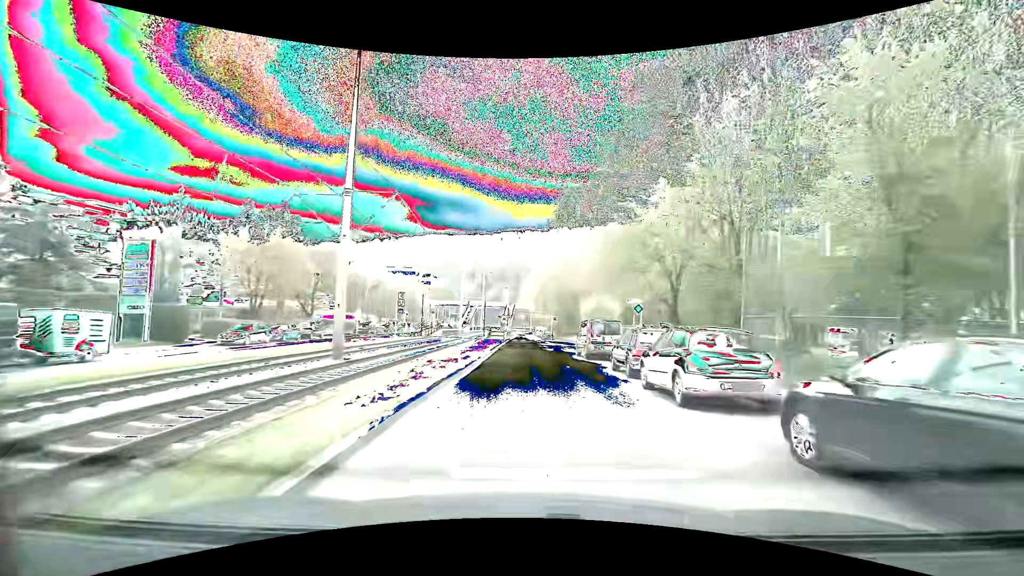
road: secondary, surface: asphalt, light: Day
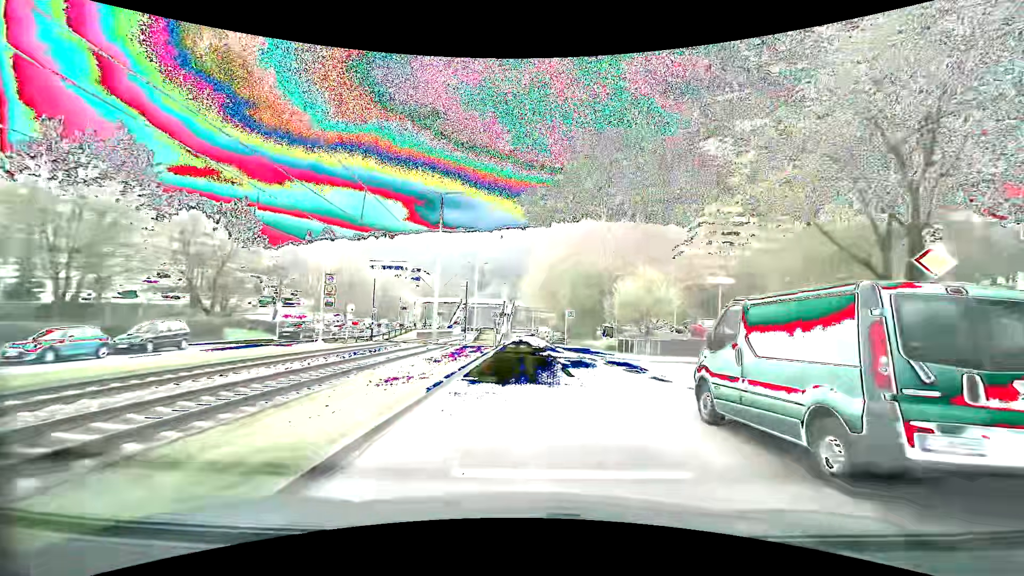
(0.0, +19.4) m; -1°
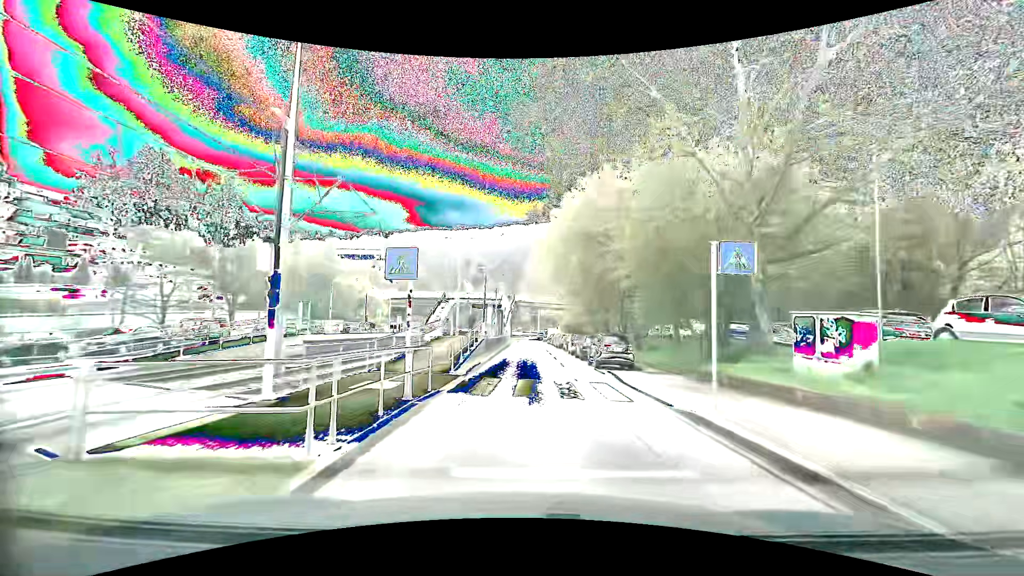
(+0.2, +31.1) m; 0°
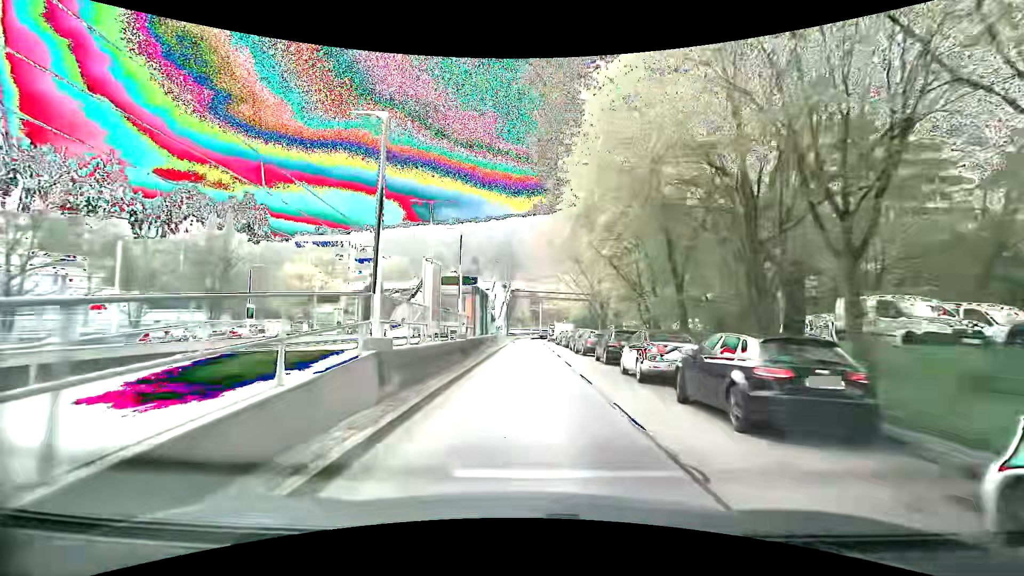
(-0.1, +20.5) m; -2°
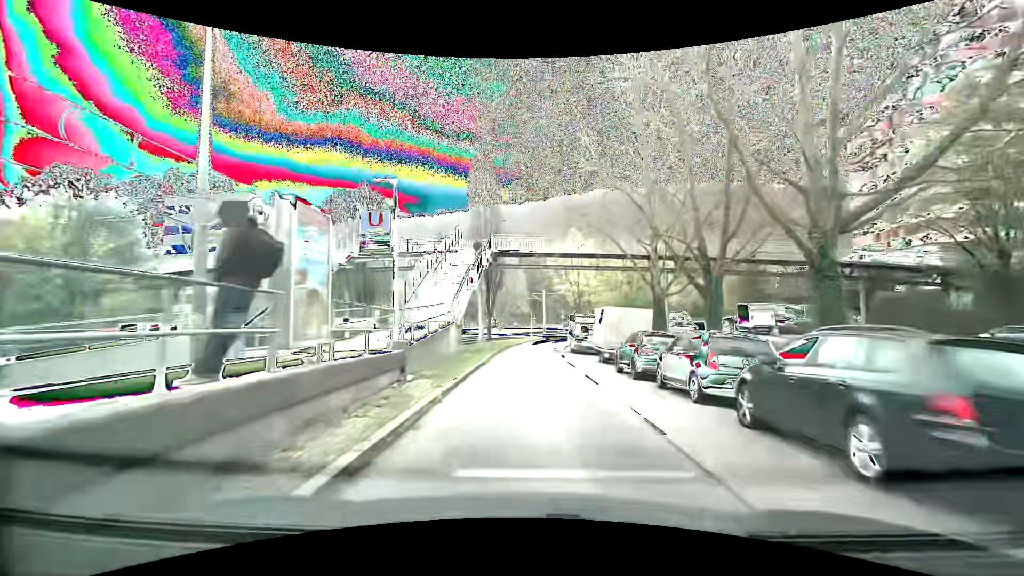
(+0.7, +36.2) m; +1°
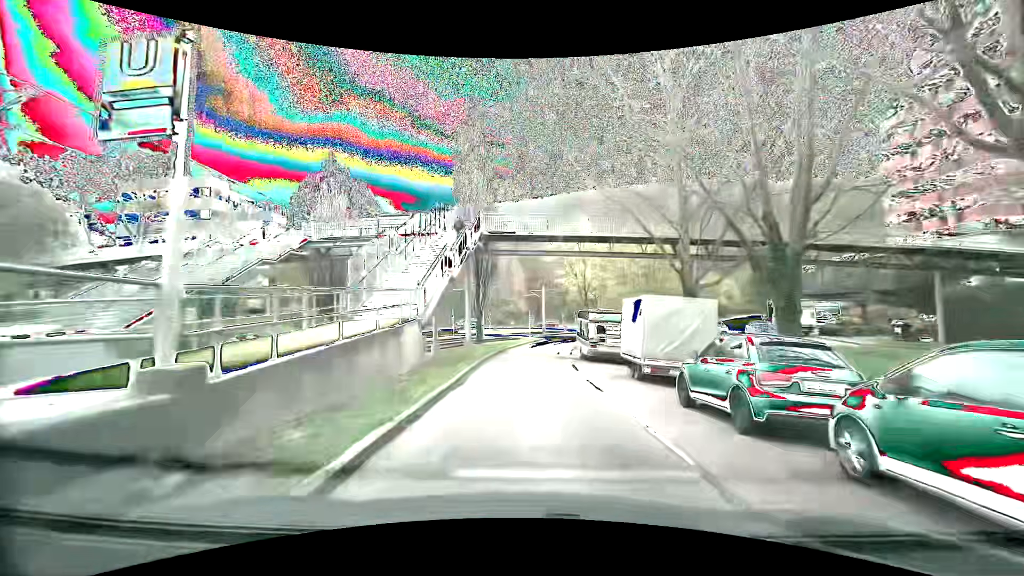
(+0.1, +7.3) m; +1°
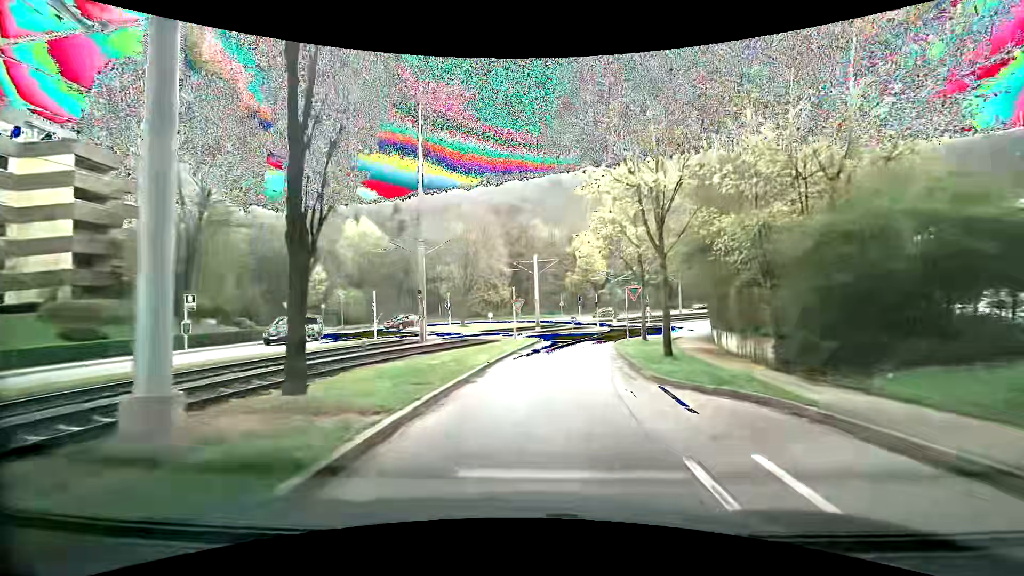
(+0.3, +26.6) m; +1°
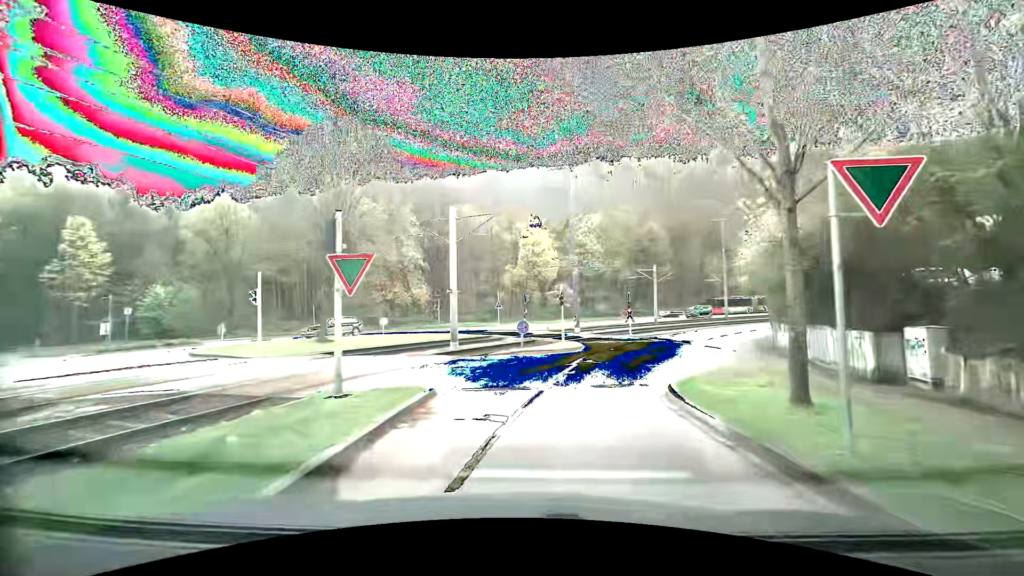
(+1.3, +21.3) m; +8°
(+1, +10) (+3, +20) (+6, +29) (+11, +38) (+16, +47) (+21, +55) (+28, +63) (+35, +70) (+43, +76) (+51, +81) m
